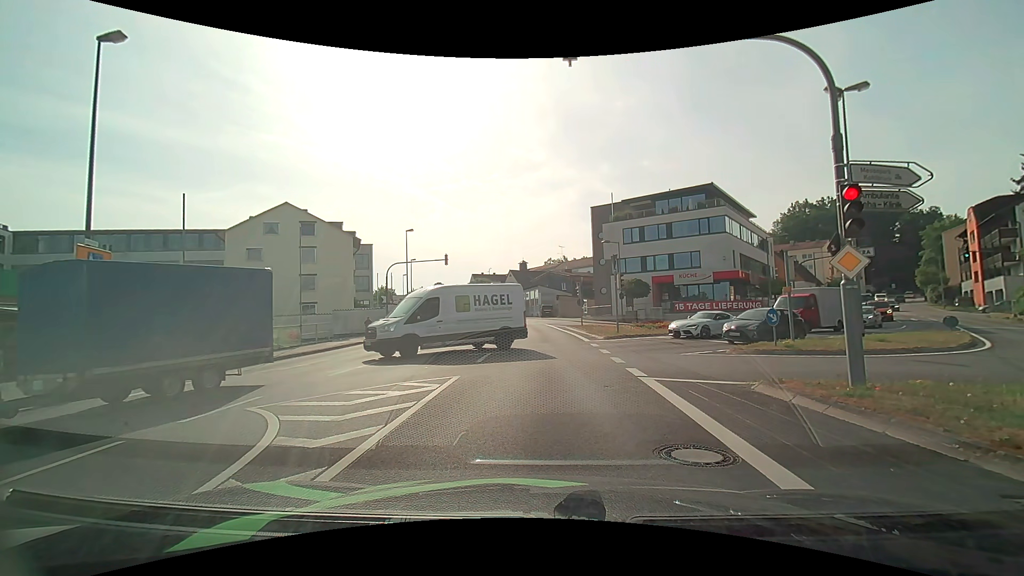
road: tertiary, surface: asphalt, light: Day
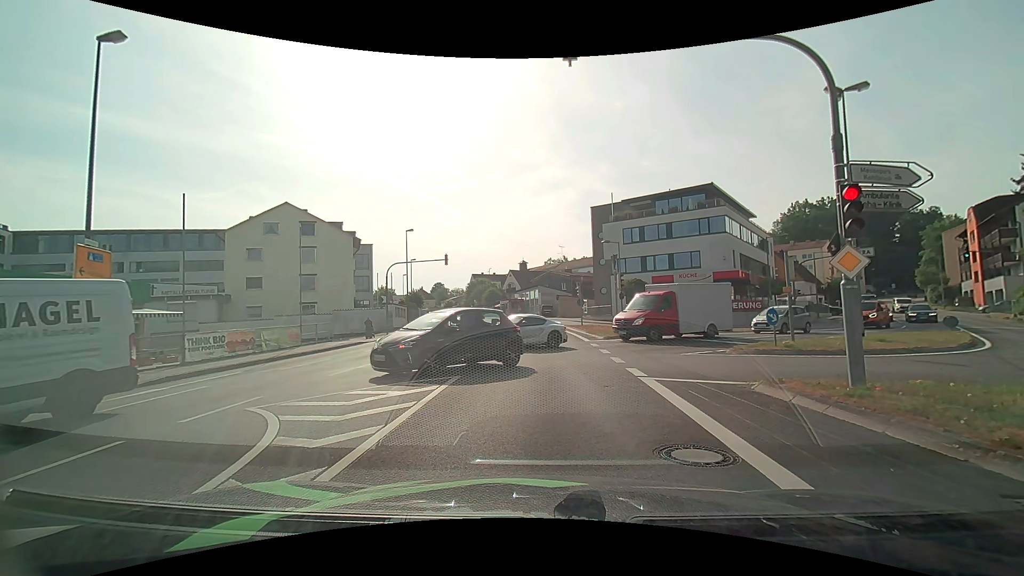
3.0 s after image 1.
(0.0, 0.0) m; 0°
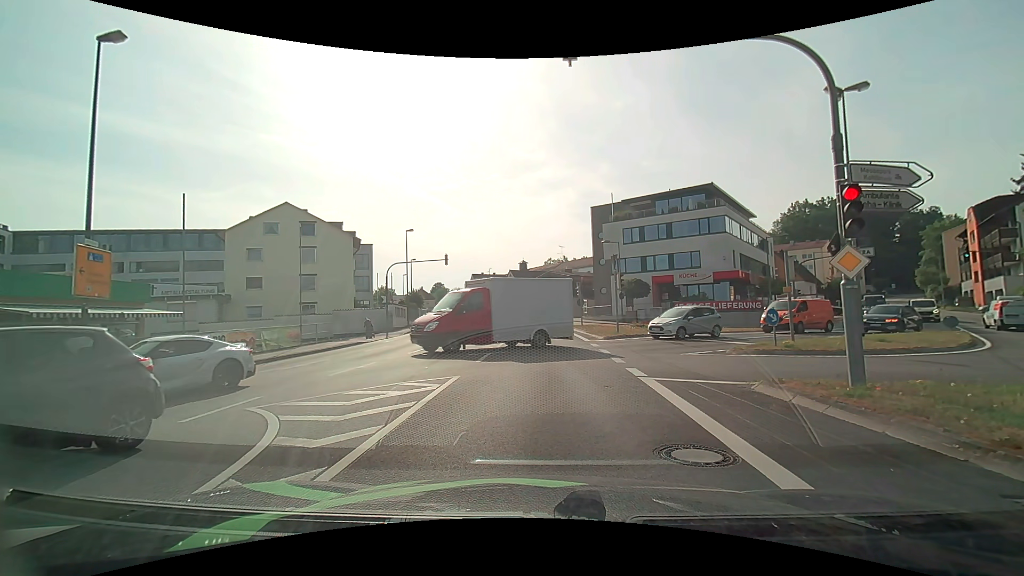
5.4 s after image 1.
(0.0, 0.0) m; 0°
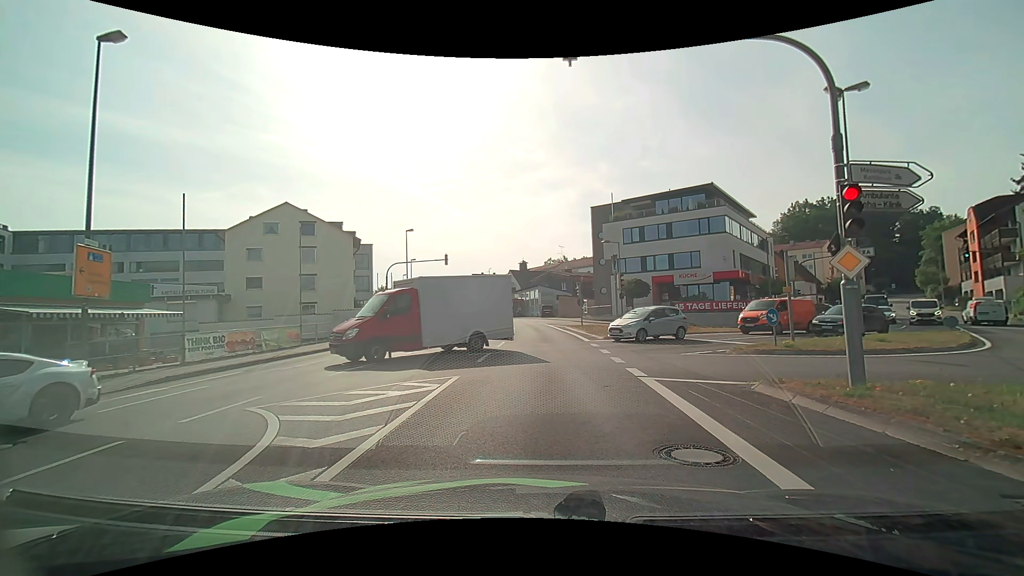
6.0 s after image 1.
(0.0, 0.0) m; 0°
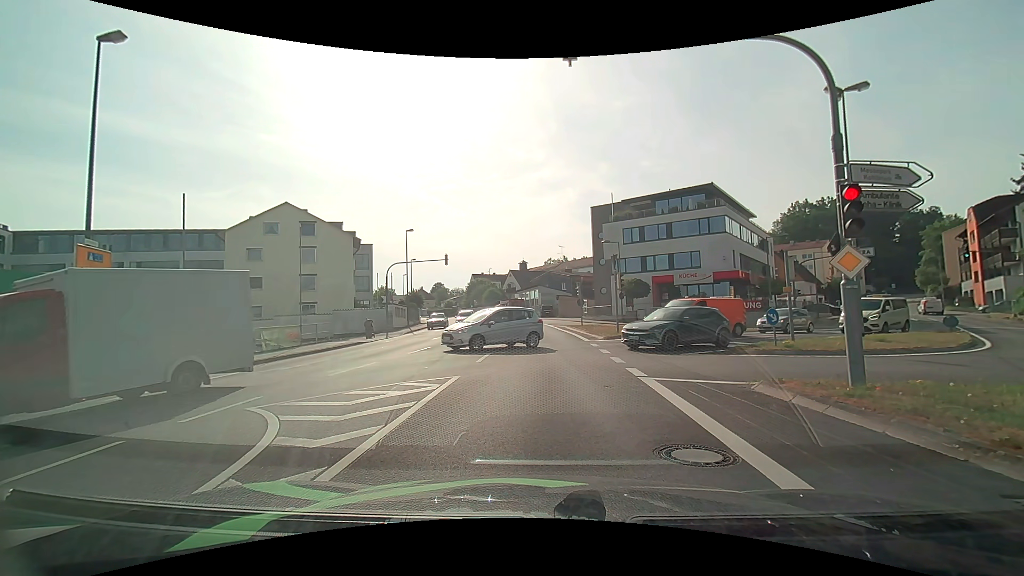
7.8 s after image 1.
(0.0, 0.0) m; 0°
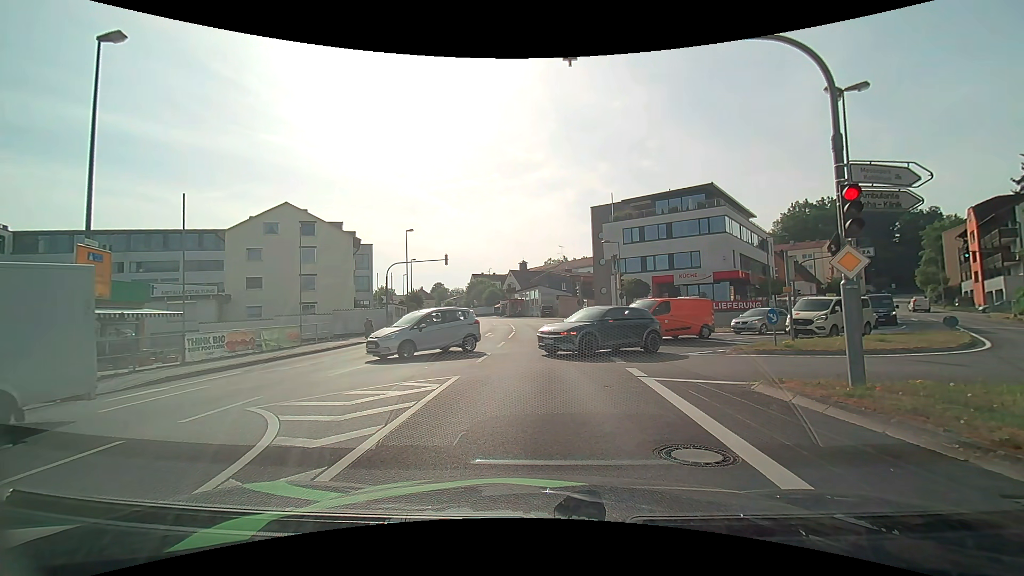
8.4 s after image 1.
(0.0, 0.0) m; 0°
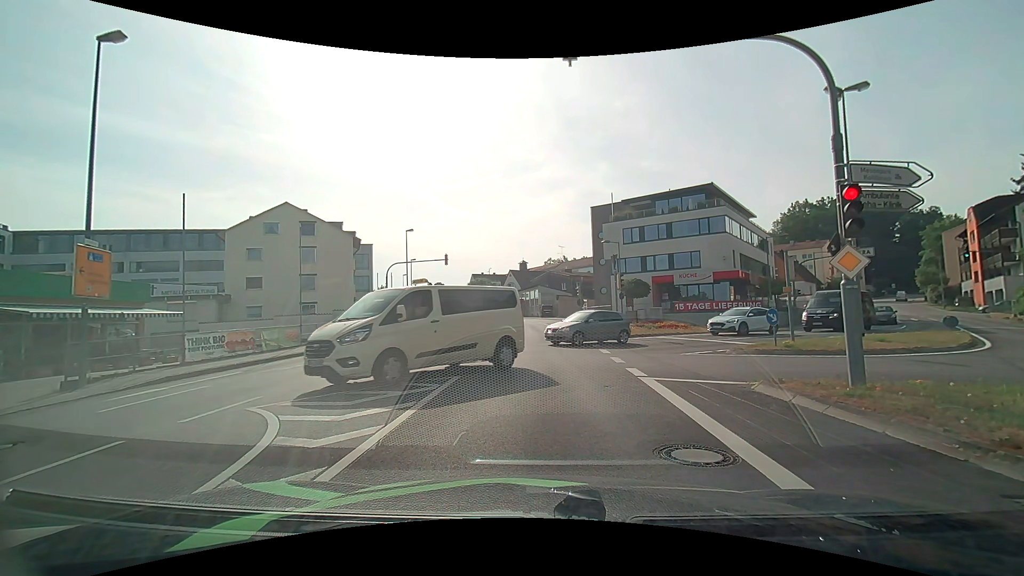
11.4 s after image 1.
(0.0, 0.0) m; 0°
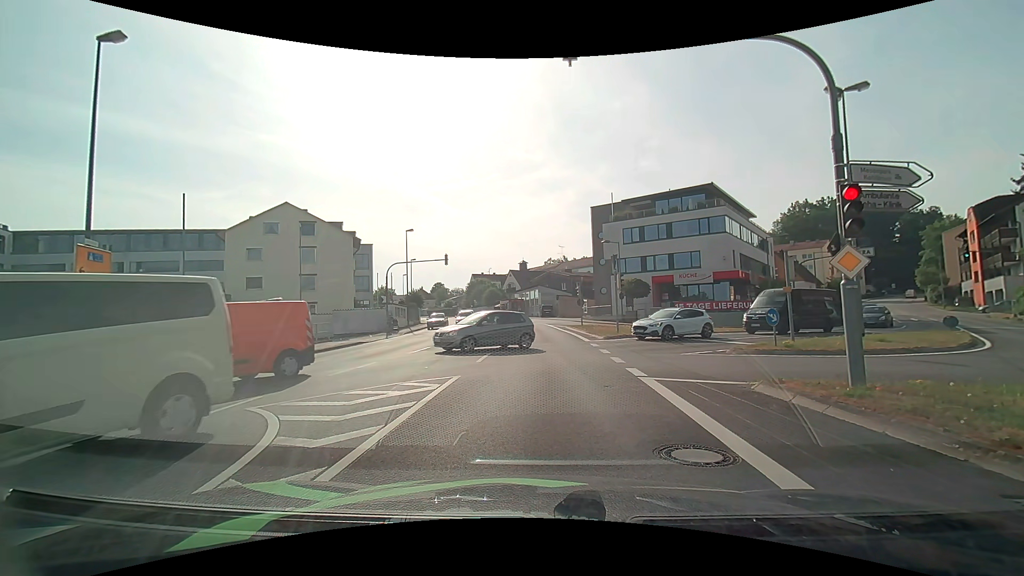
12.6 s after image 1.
(0.0, 0.0) m; 0°
(0, +10) (0, +20) (0, +30) (0, +40) (-1, +50) (-2, +60) (-4, +70) (-6, +79) (-9, +89) (-12, +99) m
